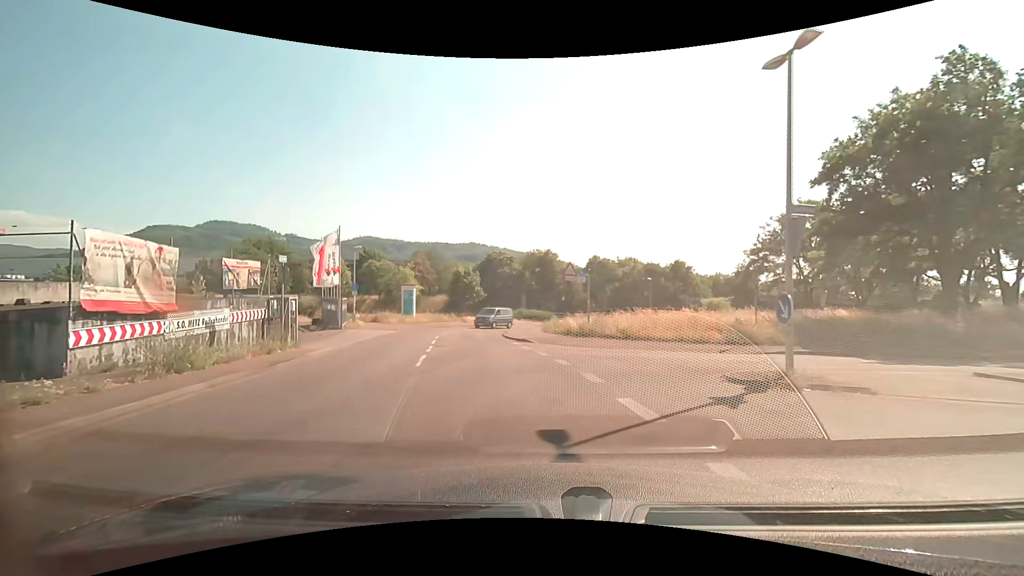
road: unclassified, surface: asphalt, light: Day
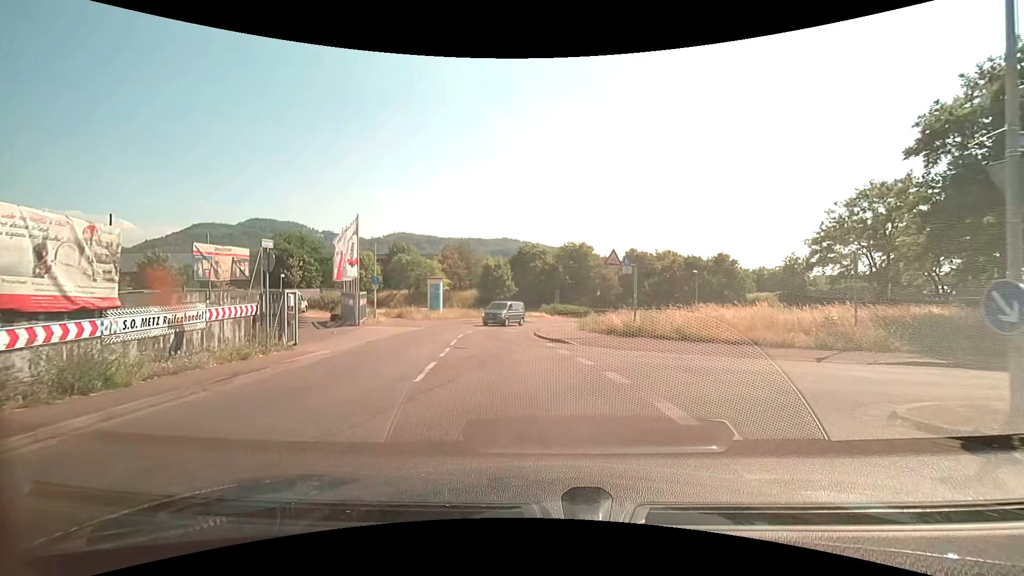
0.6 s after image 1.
(-0.1, +3.4) m; -4°
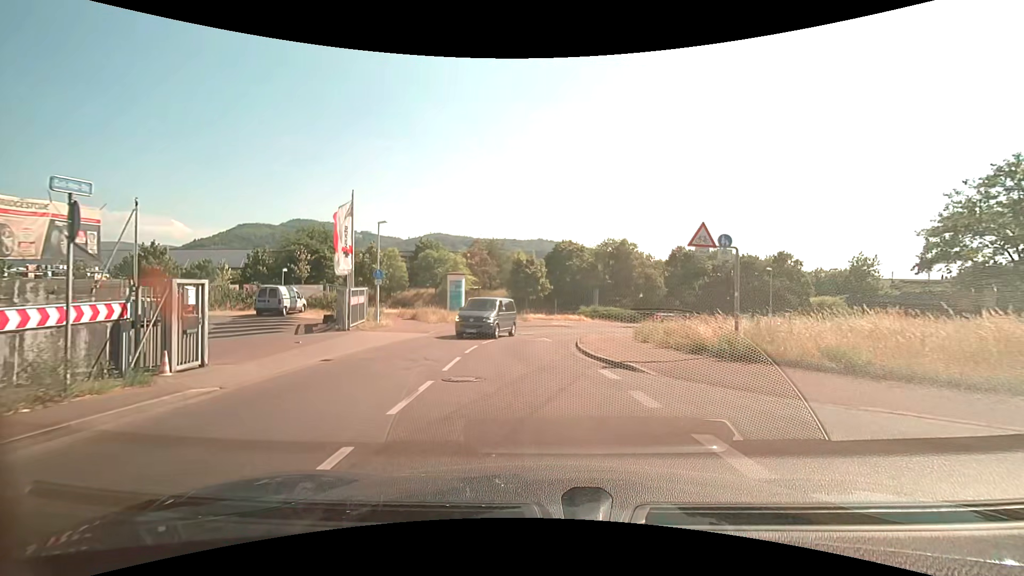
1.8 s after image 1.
(-0.3, +7.3) m; -4°
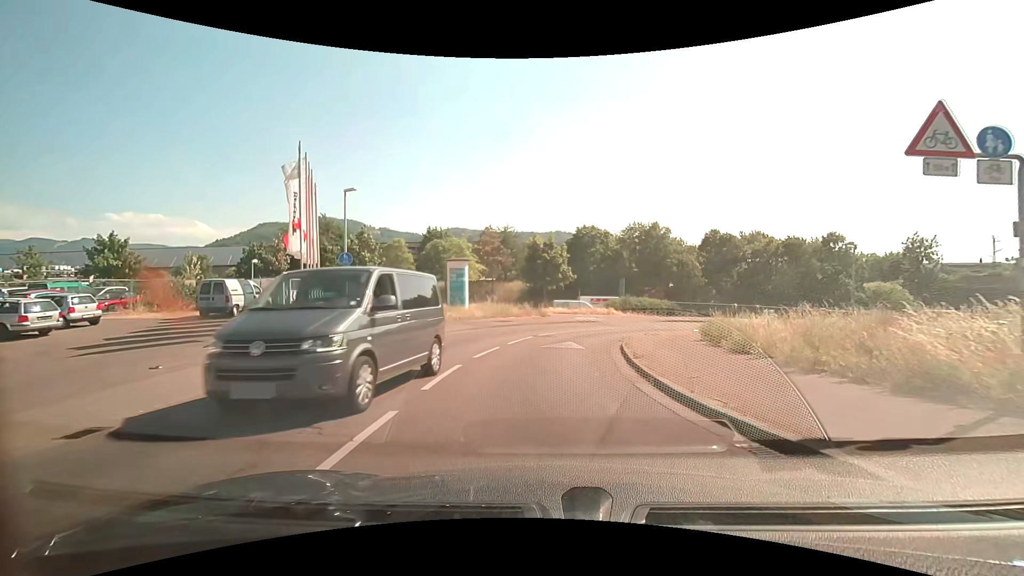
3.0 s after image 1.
(-0.1, +7.6) m; -1°
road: tertiary
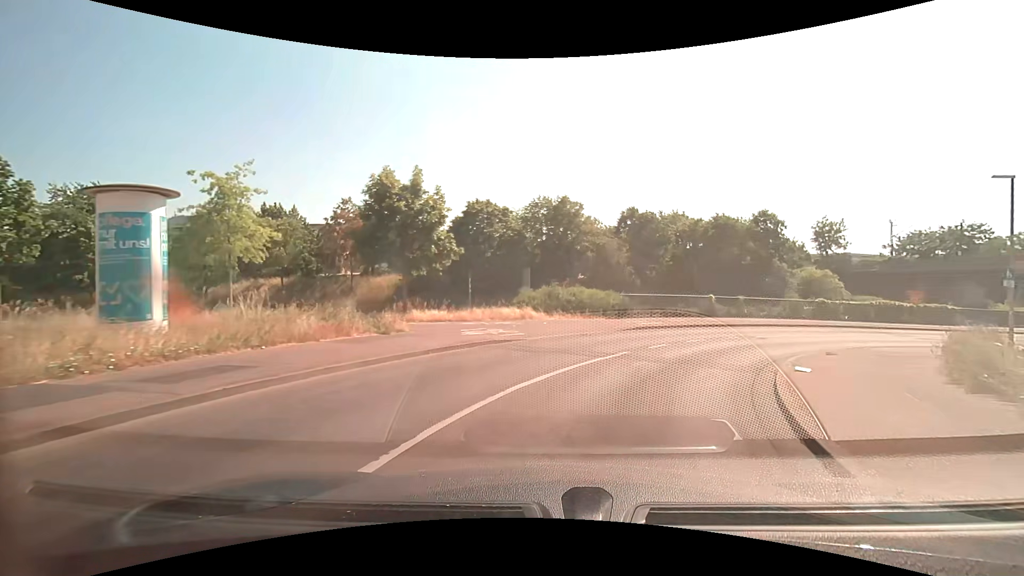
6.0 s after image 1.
(+0.8, +20.1) m; +12°
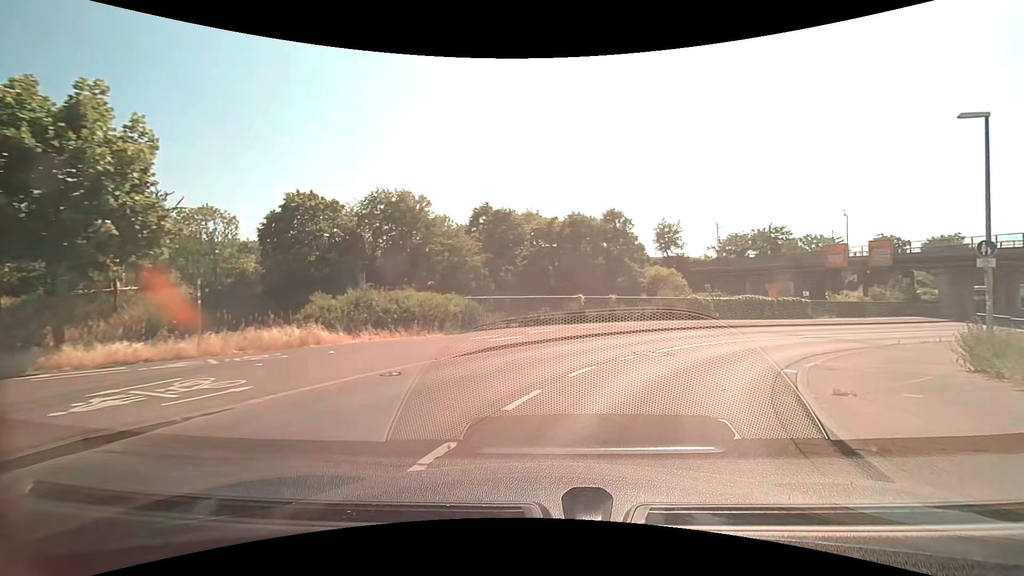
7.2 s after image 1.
(+1.2, +8.4) m; +16°
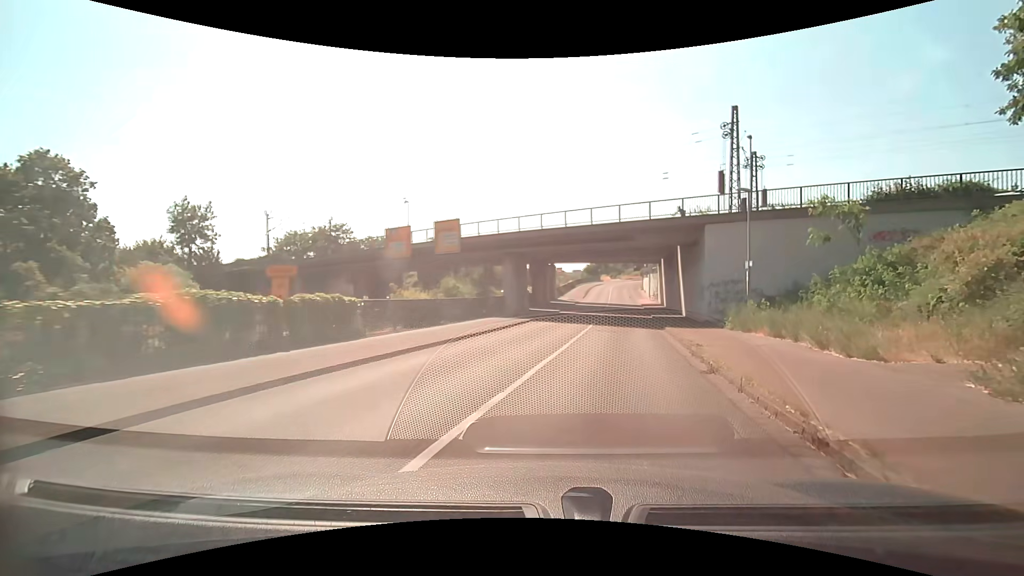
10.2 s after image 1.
(+9.7, +20.6) m; +46°
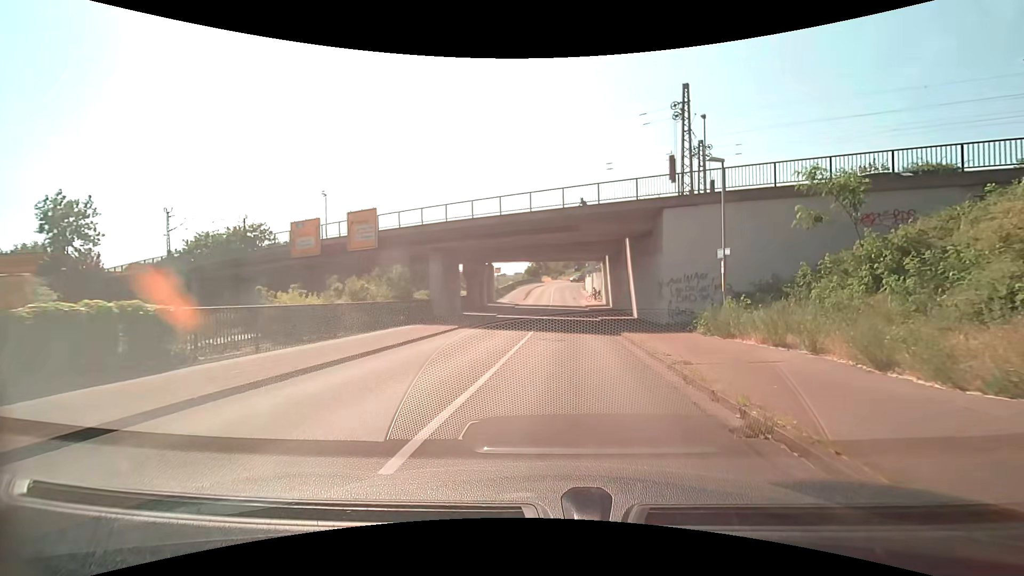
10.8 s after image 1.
(+0.4, +5.2) m; +7°
(0, +10) (+1, +20) (+1, +30) (+1, +40) (0, +50) (+1, +60) (+1, +70) (+1, +80) (+1, +90) (+3, +100) m
